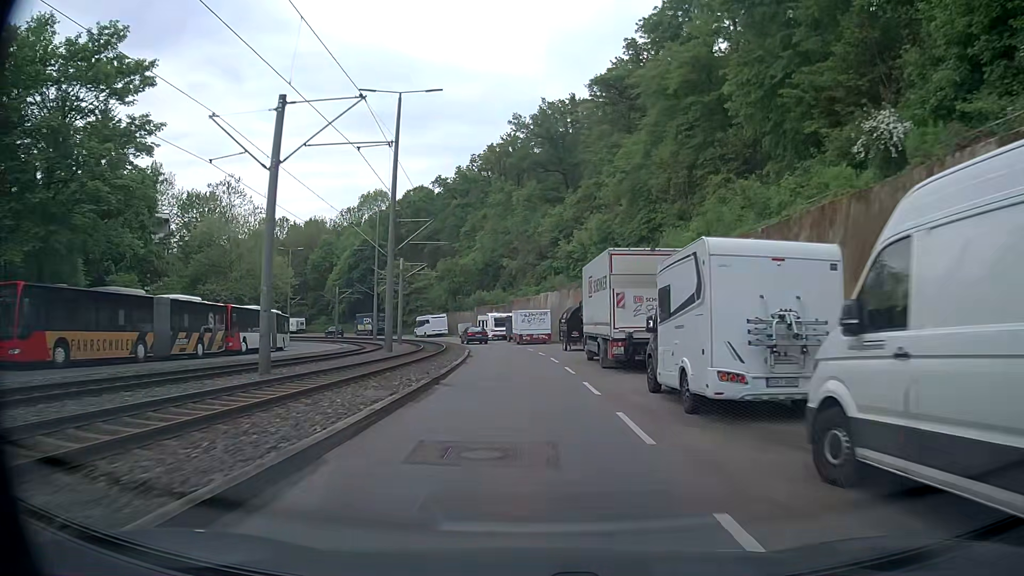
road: secondary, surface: asphalt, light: Day
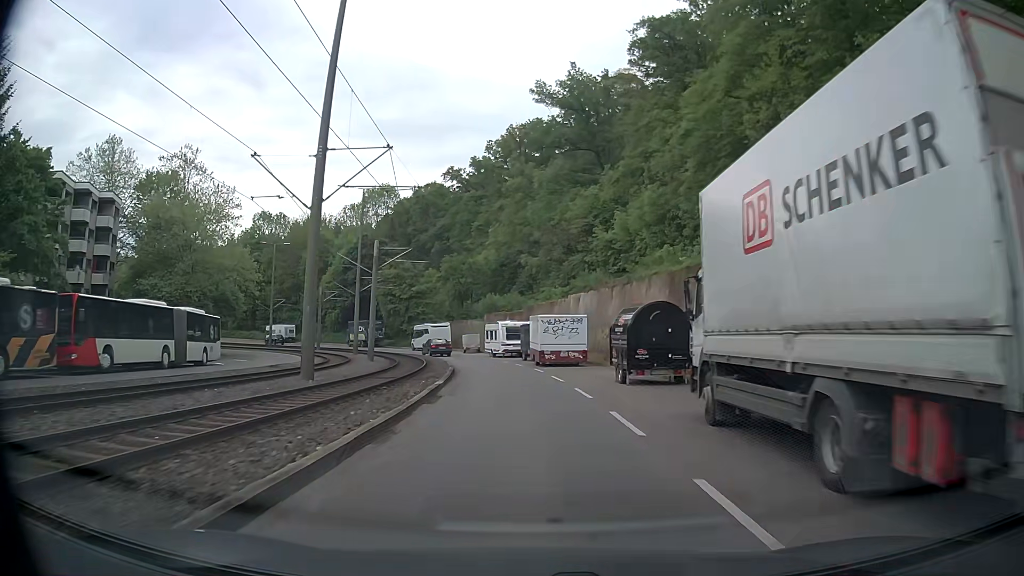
(-0.2, +16.5) m; -2°
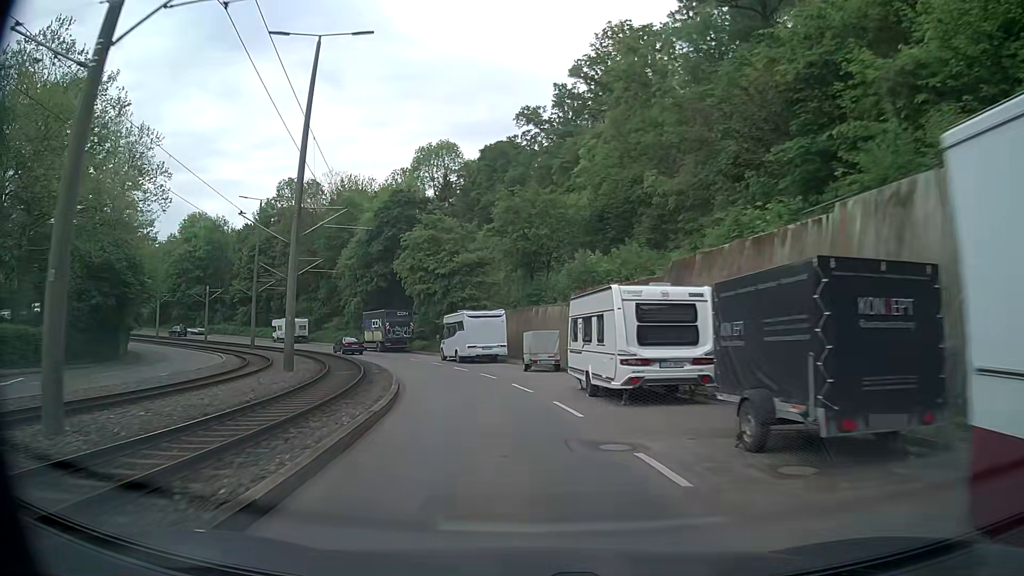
(-1.7, +32.8) m; -8°
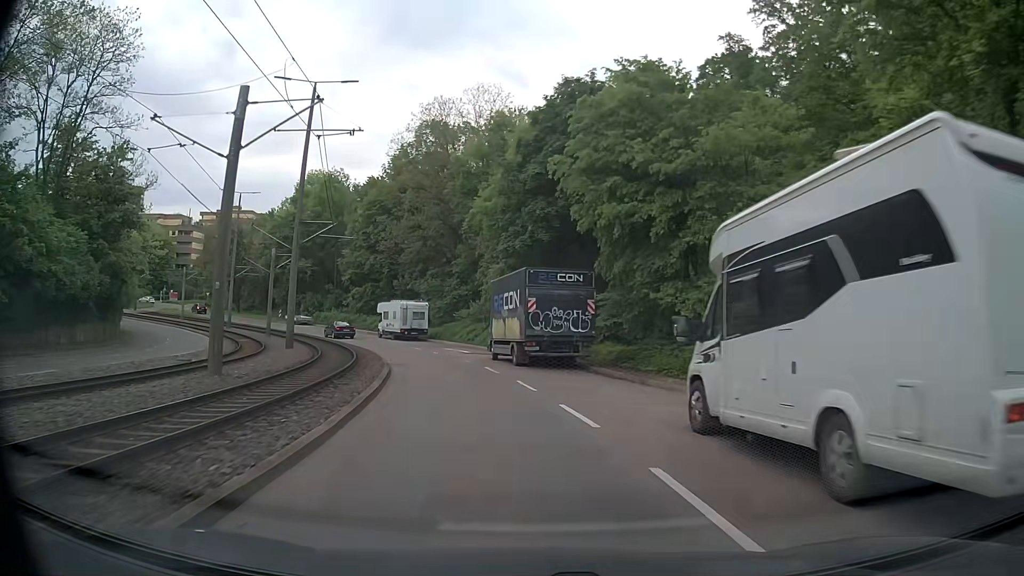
(-4.5, +31.7) m; -16°
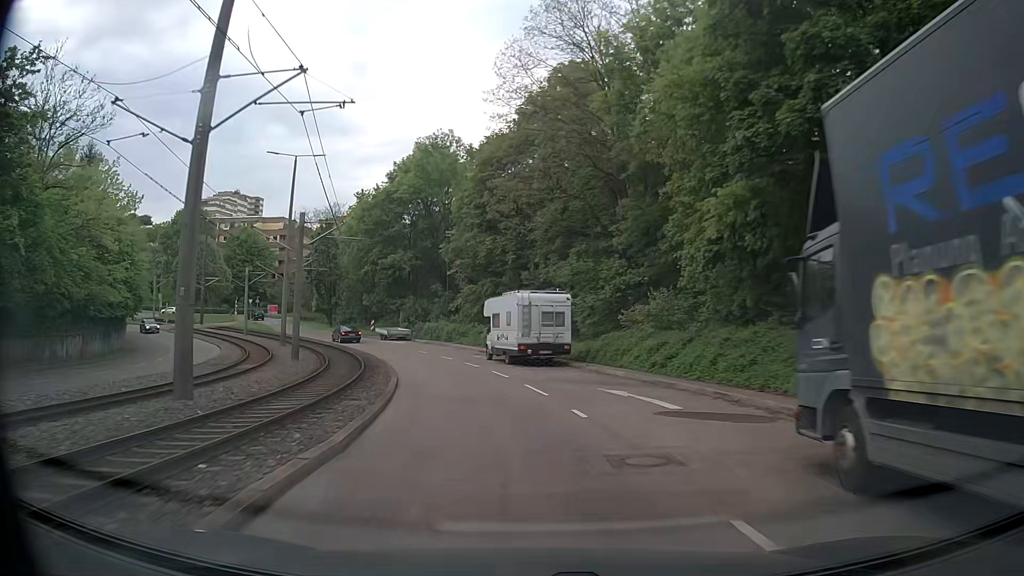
(-2.8, +23.5) m; -13°
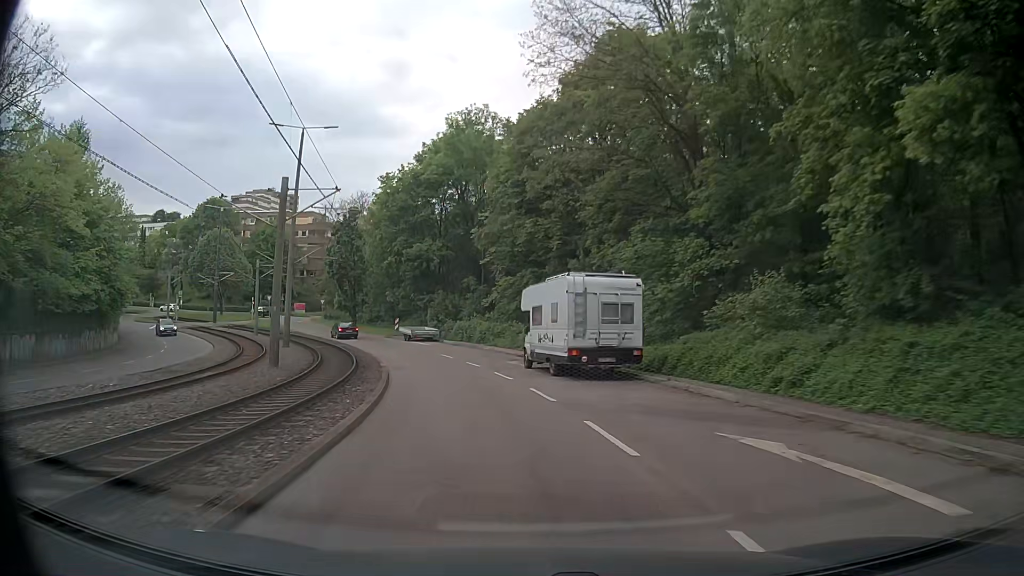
(-0.2, +7.9) m; -2°
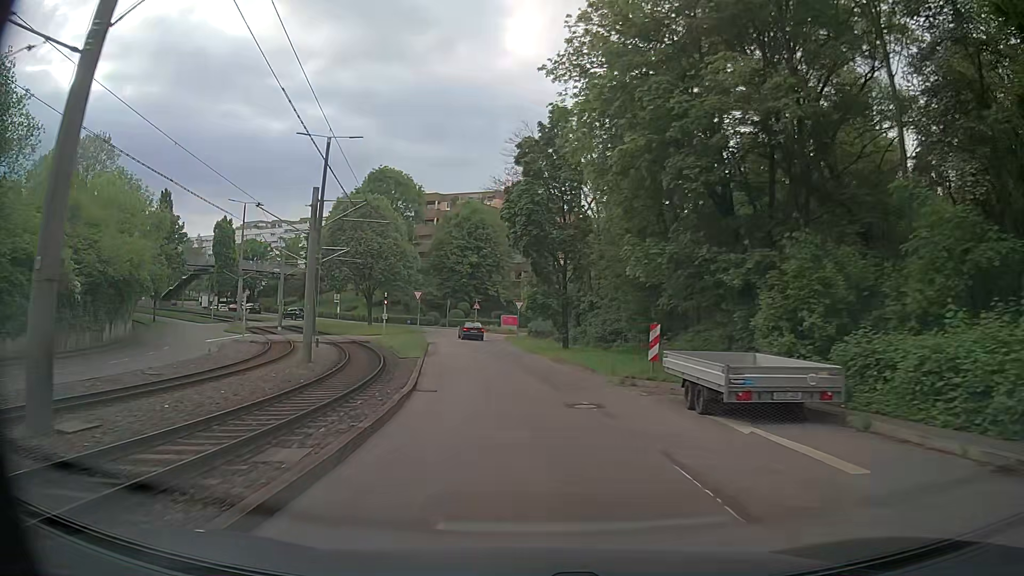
(-7.6, +37.3) m; -23°
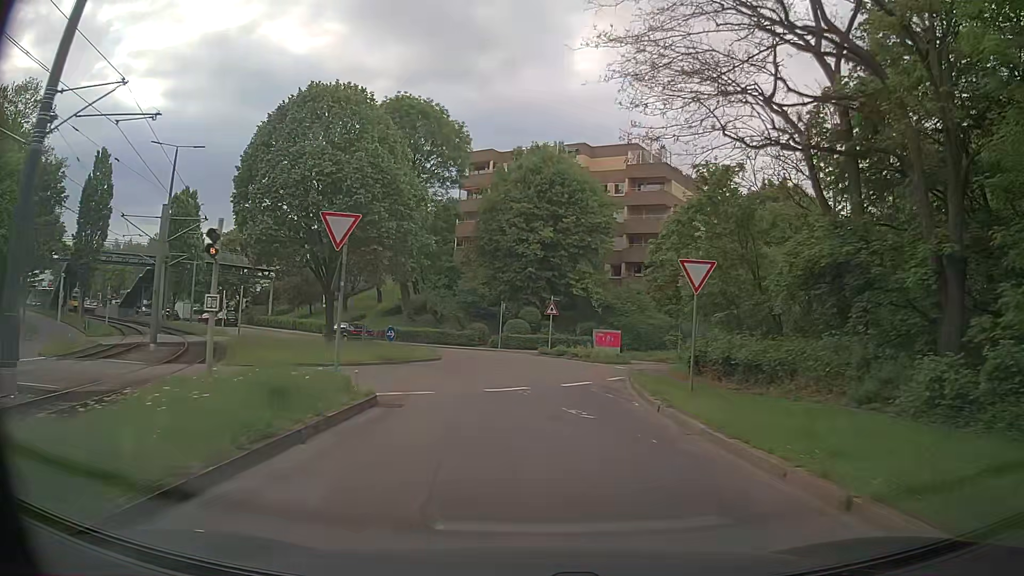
(-2.6, +34.6) m; -6°
(0, +10) (0, +20) (-2, +30) (-6, +38) (-13, +46) (-21, +53) (-28, +59) (-36, +66) (-43, +72) (-51, +79) m
